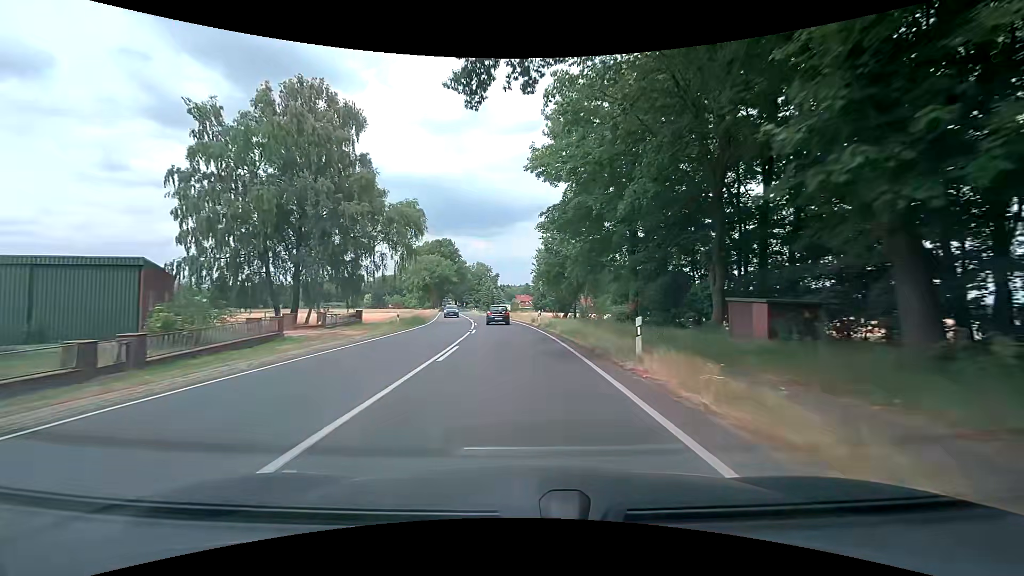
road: primary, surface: asphalt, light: Day
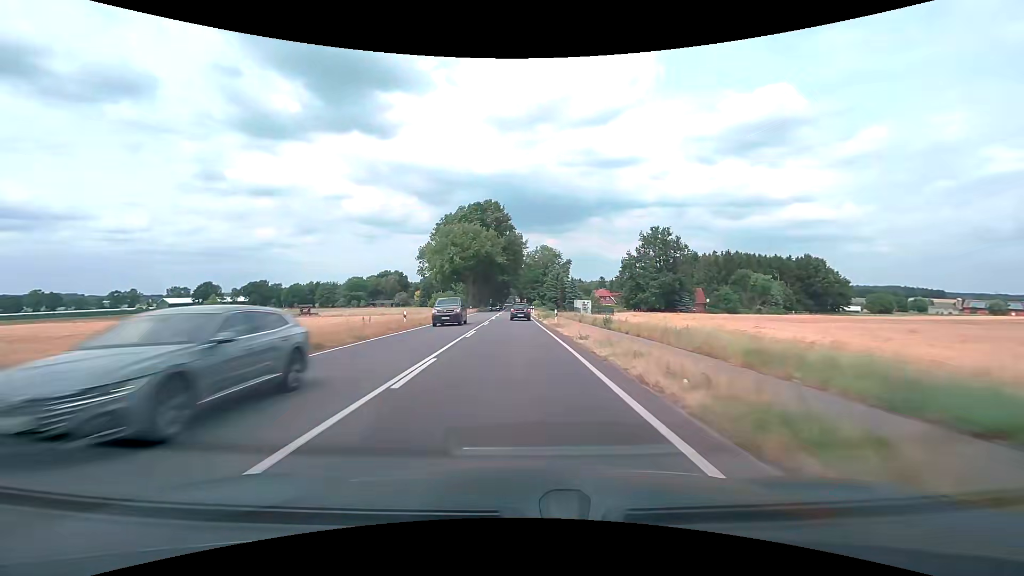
(-3.5, +53.5) m; -8°
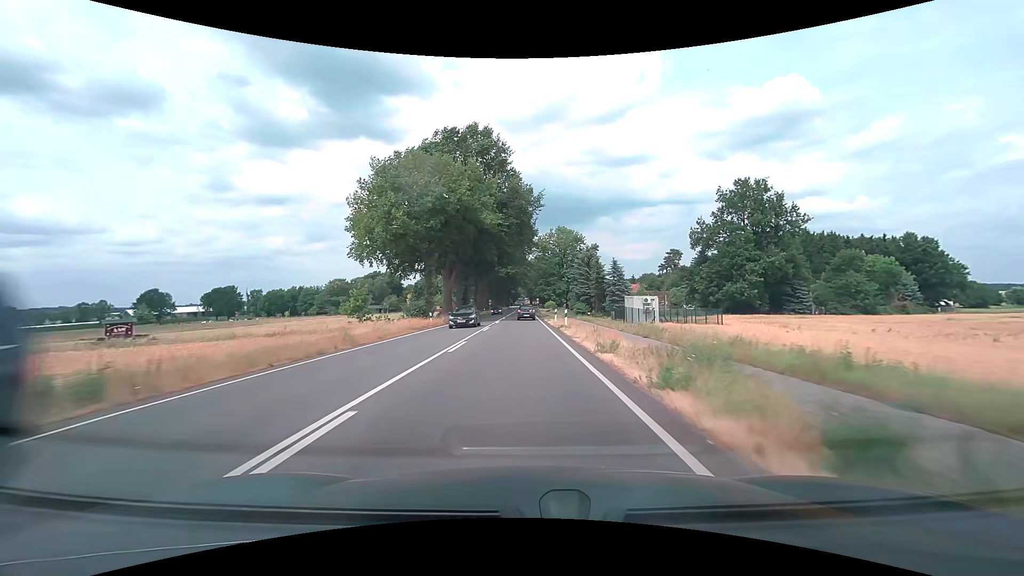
(-0.5, +43.0) m; -1°
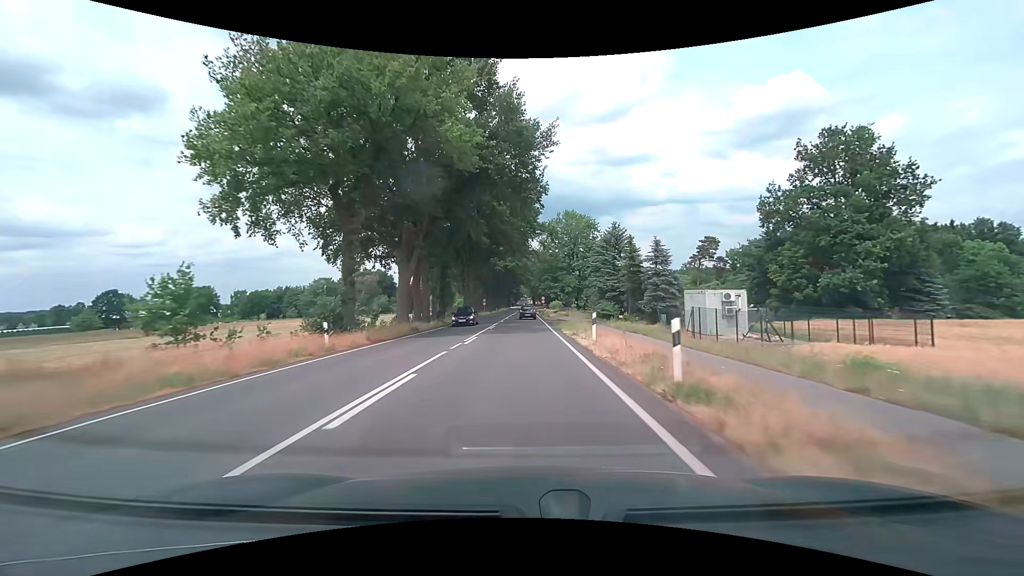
(-0.1, +21.3) m; 0°
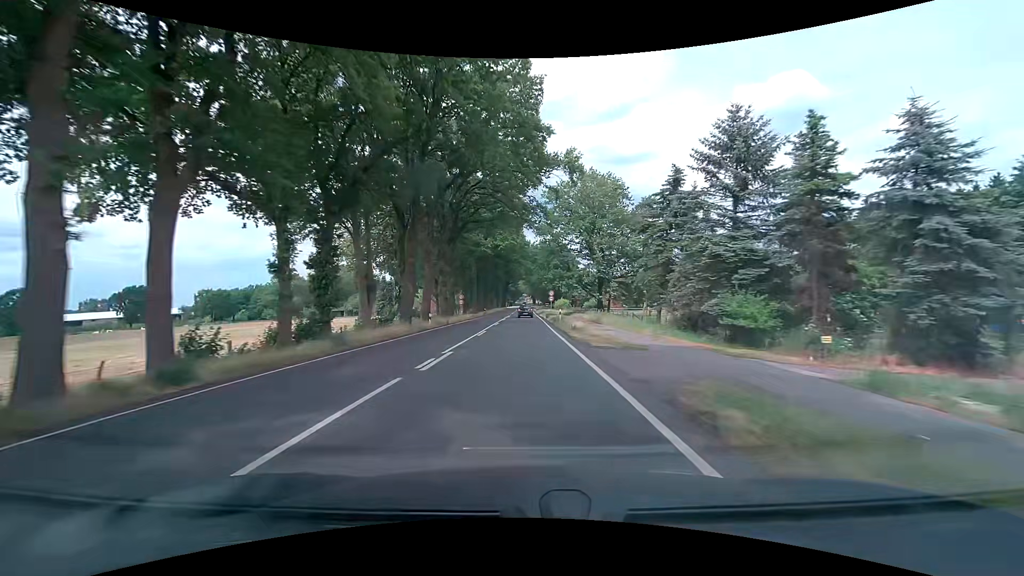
(+0.1, +32.2) m; 0°
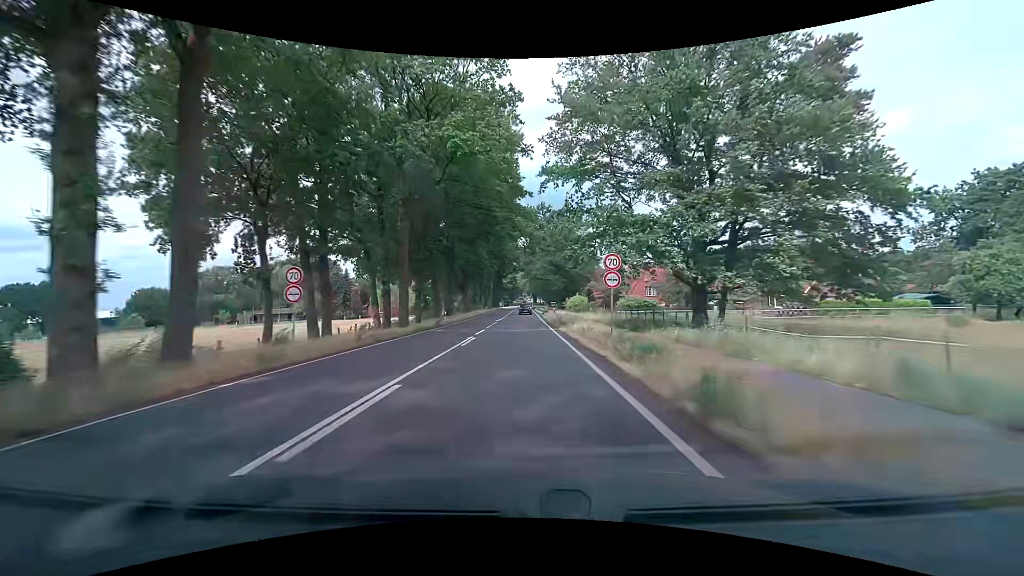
(+0.1, +42.9) m; 0°
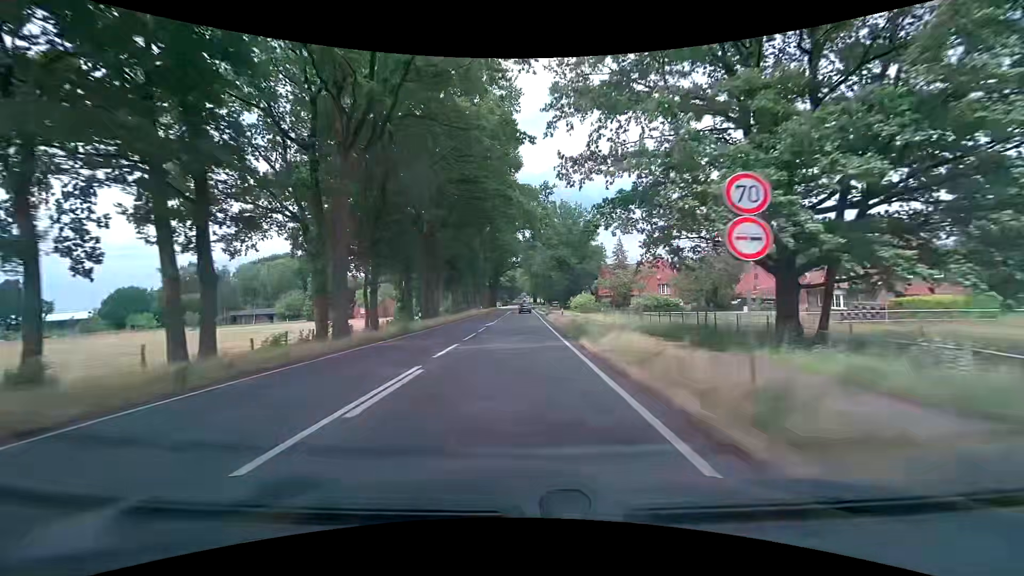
(0.0, +10.7) m; 0°
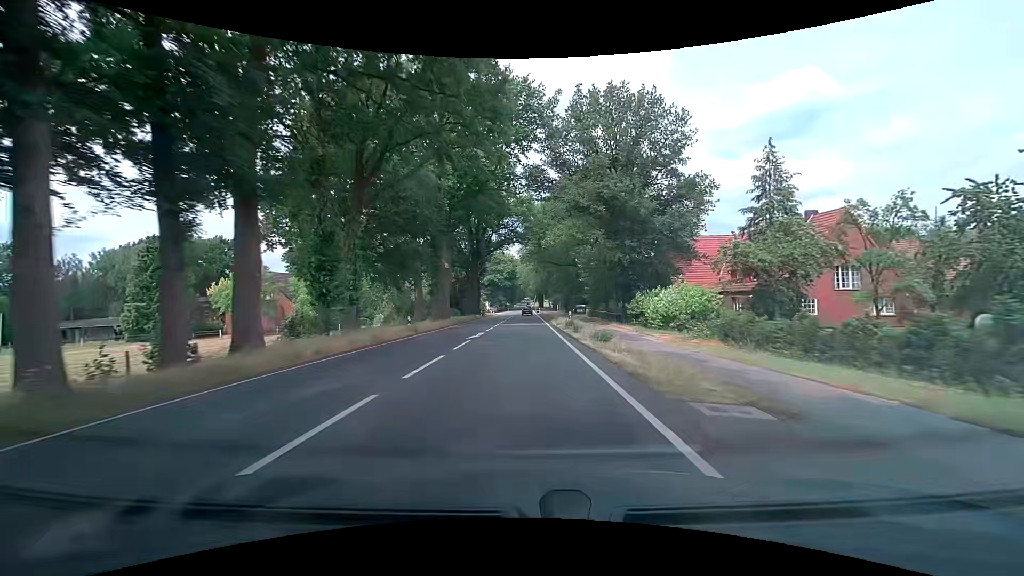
(-0.3, +53.7) m; -1°
(0, +10) (0, +20) (0, +30) (0, +40) (0, +50) (0, +60) (0, +70) (0, +80) (0, +90) (0, +100) m
